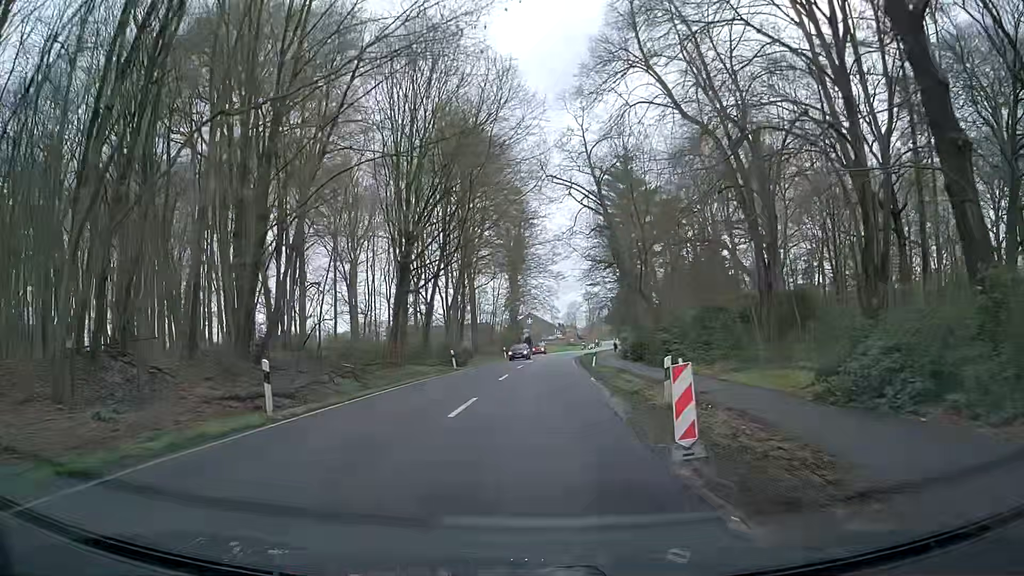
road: secondary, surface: asphalt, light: Day
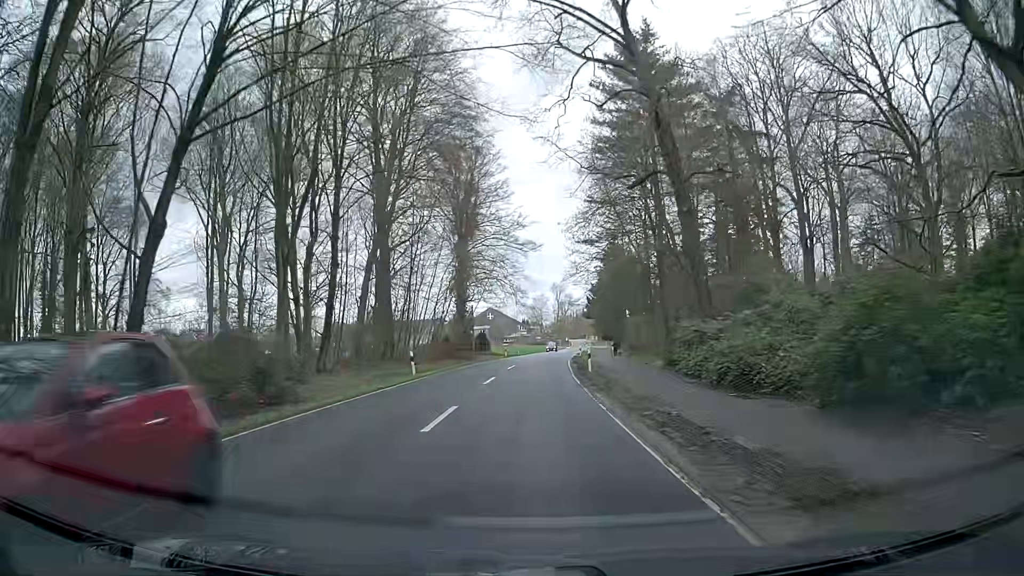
(+1.0, +38.3) m; +2°
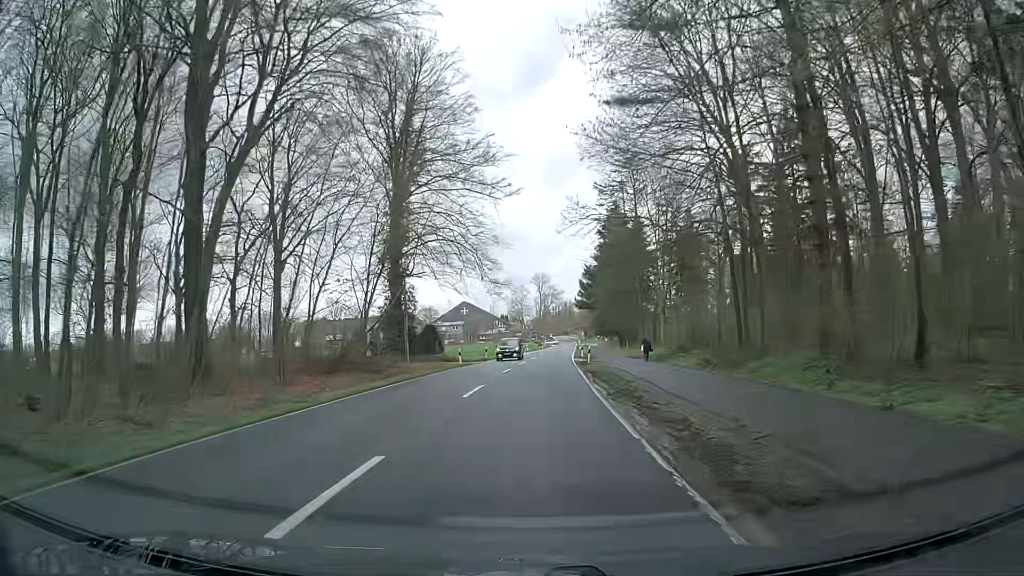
(+0.7, +30.9) m; +3°
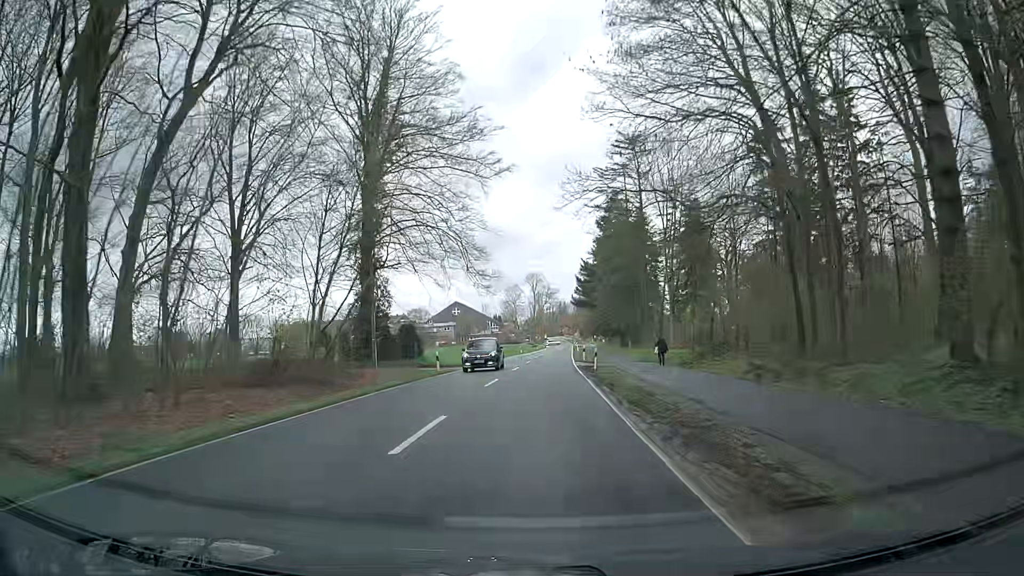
(-0.1, +7.7) m; -1°
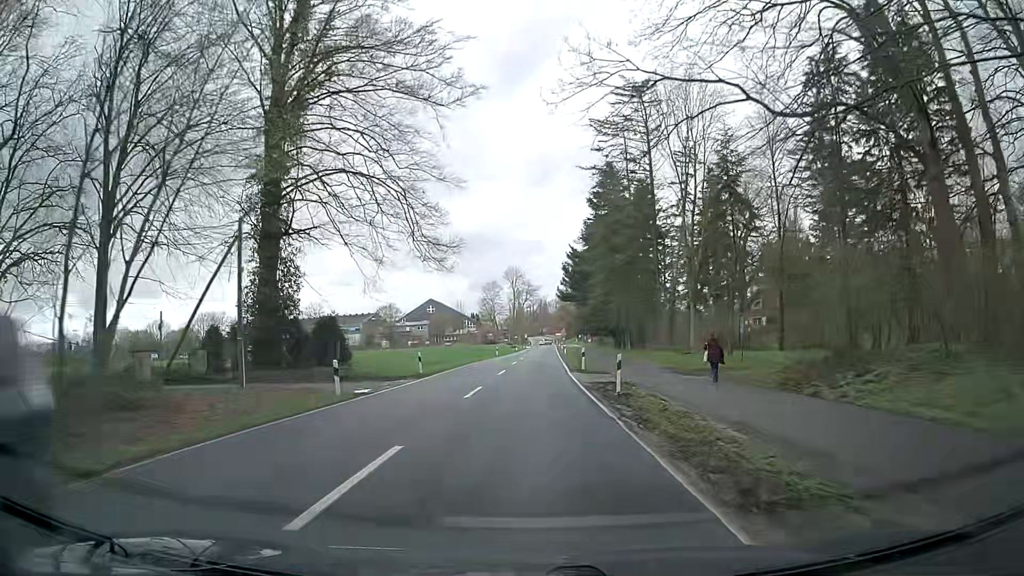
(+0.4, +15.5) m; +2°
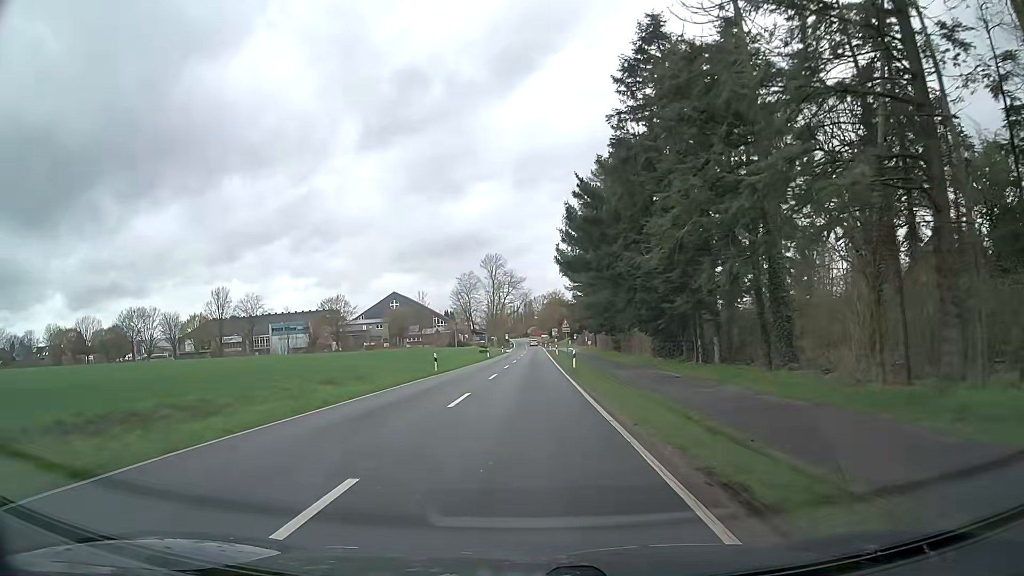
(+0.6, +38.8) m; +1°
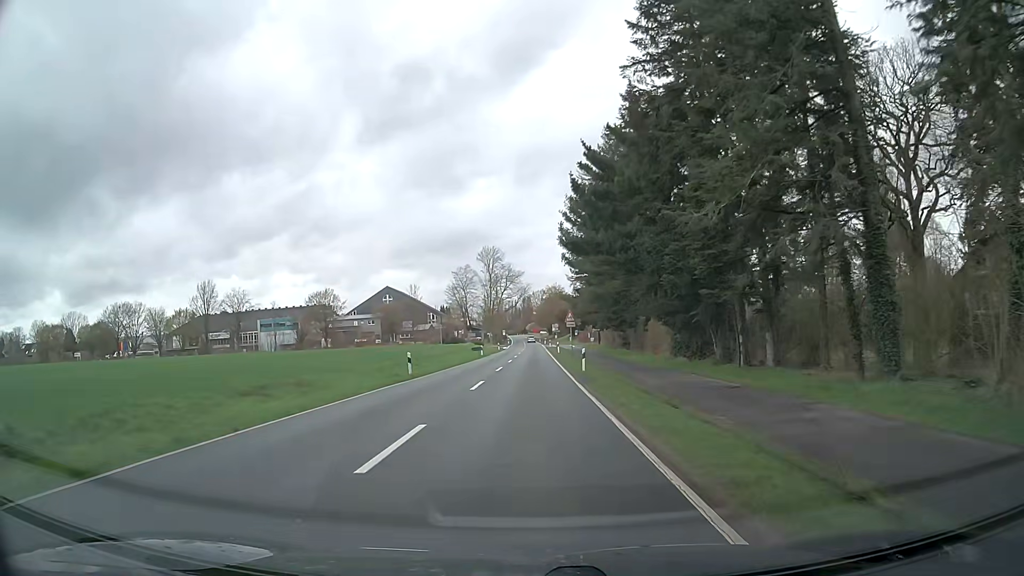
(+0.1, +7.7) m; +1°
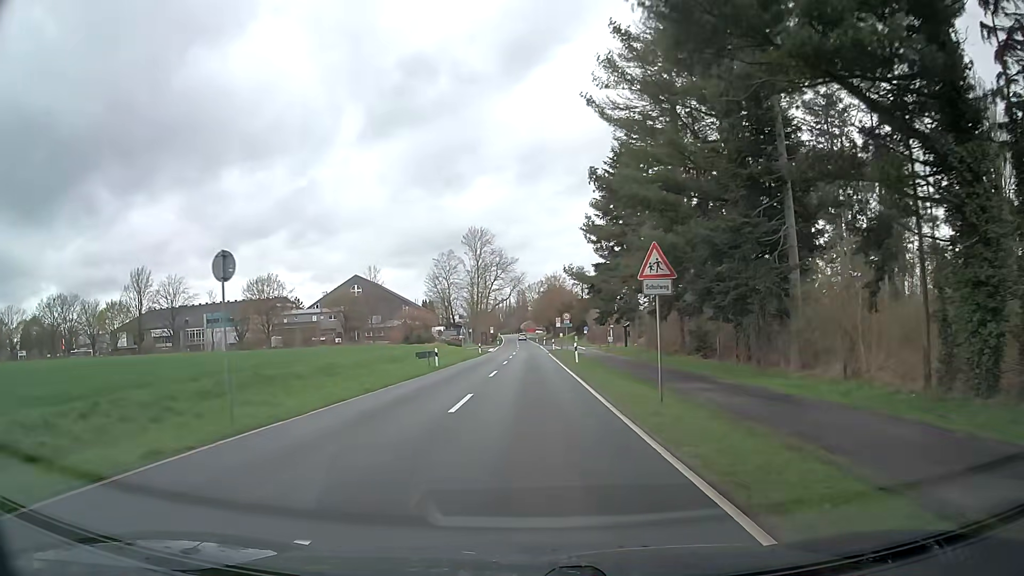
(-0.2, +30.9) m; 0°
(0, +10) (0, +20) (0, +30) (0, +40) (0, +50) (0, +60) (0, +70) (0, +80) (0, +90) (0, +100) m
